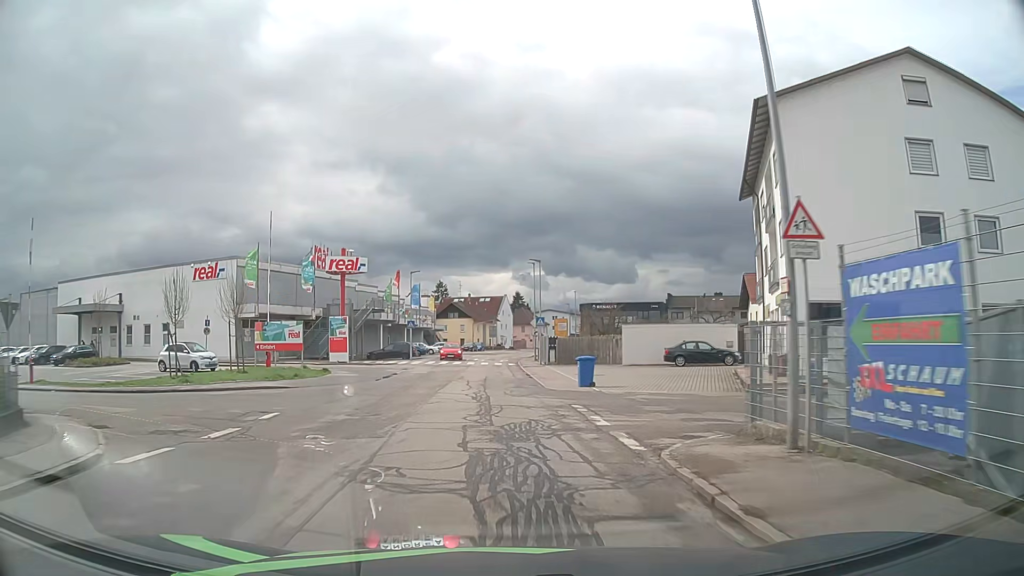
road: unclassified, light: Day
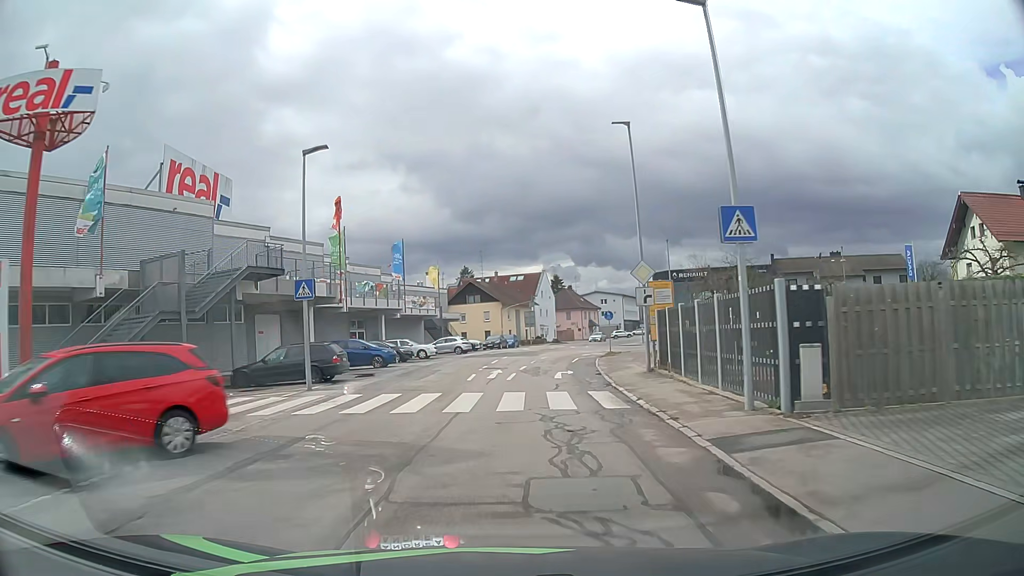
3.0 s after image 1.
(-0.7, +35.6) m; -3°
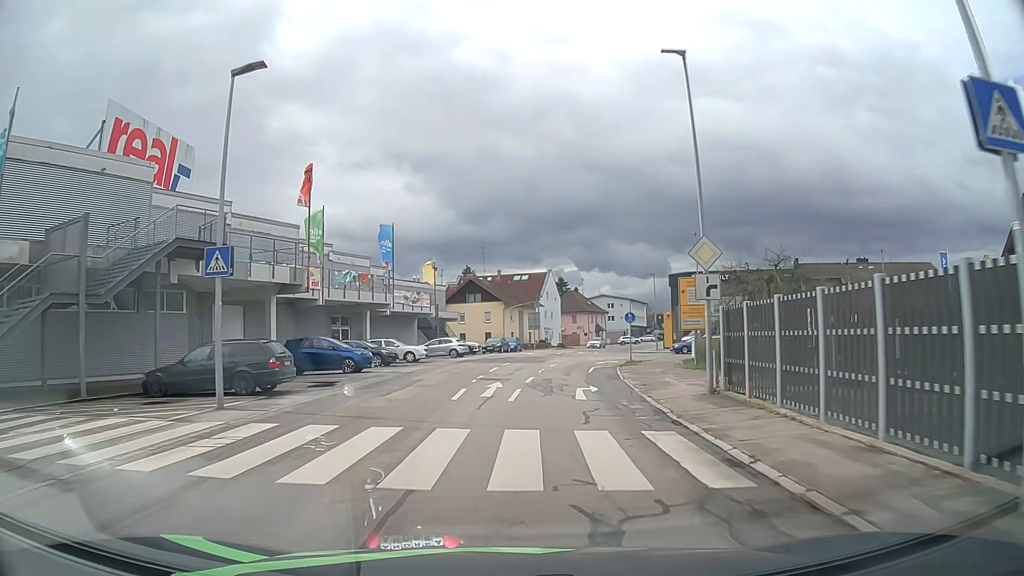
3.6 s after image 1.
(0.0, +6.5) m; 0°
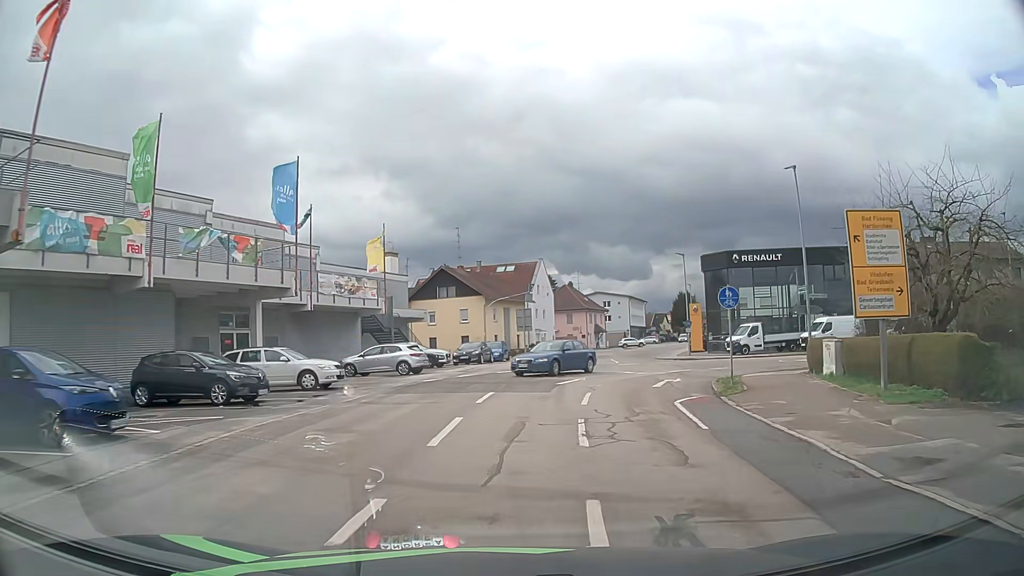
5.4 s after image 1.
(+0.1, +18.1) m; +2°
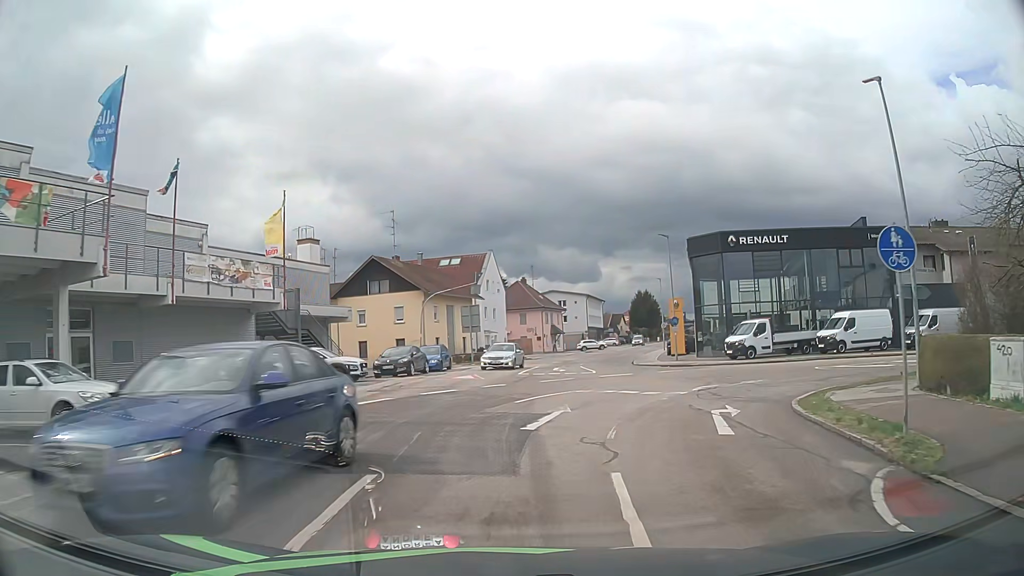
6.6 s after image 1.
(+0.3, +10.4) m; +5°
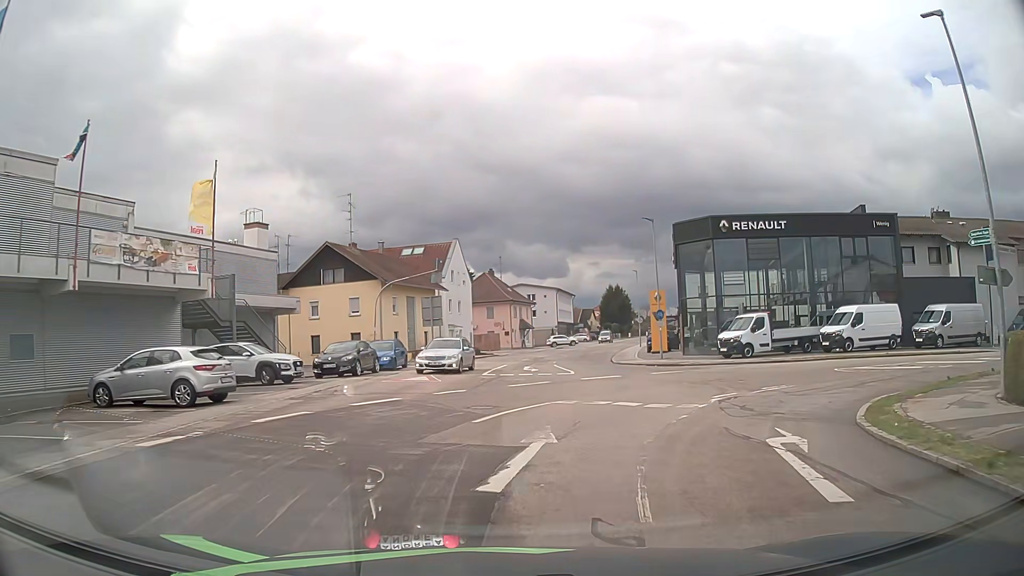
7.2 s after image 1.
(+0.1, +4.6) m; +2°
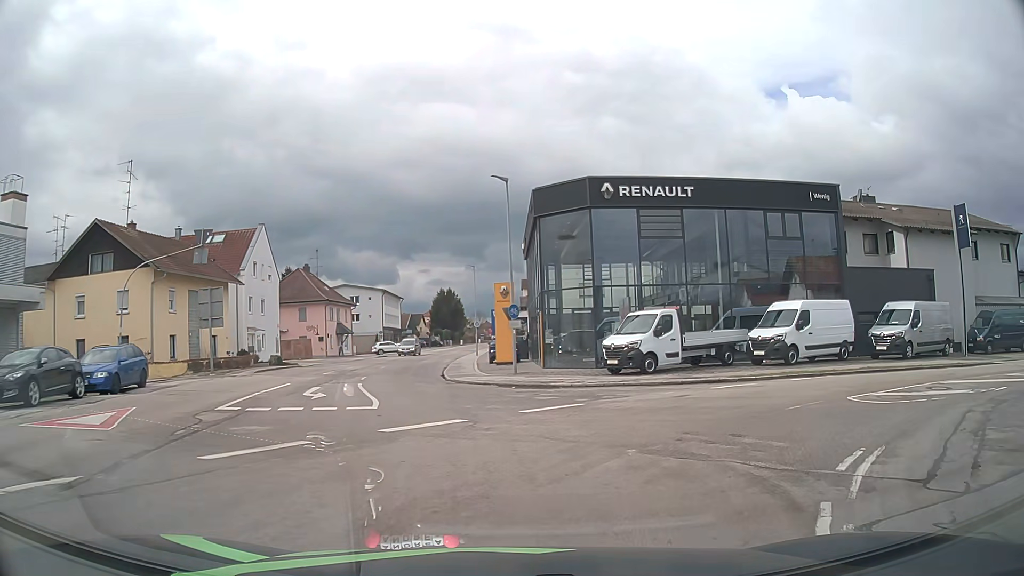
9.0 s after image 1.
(+1.3, +11.2) m; +15°
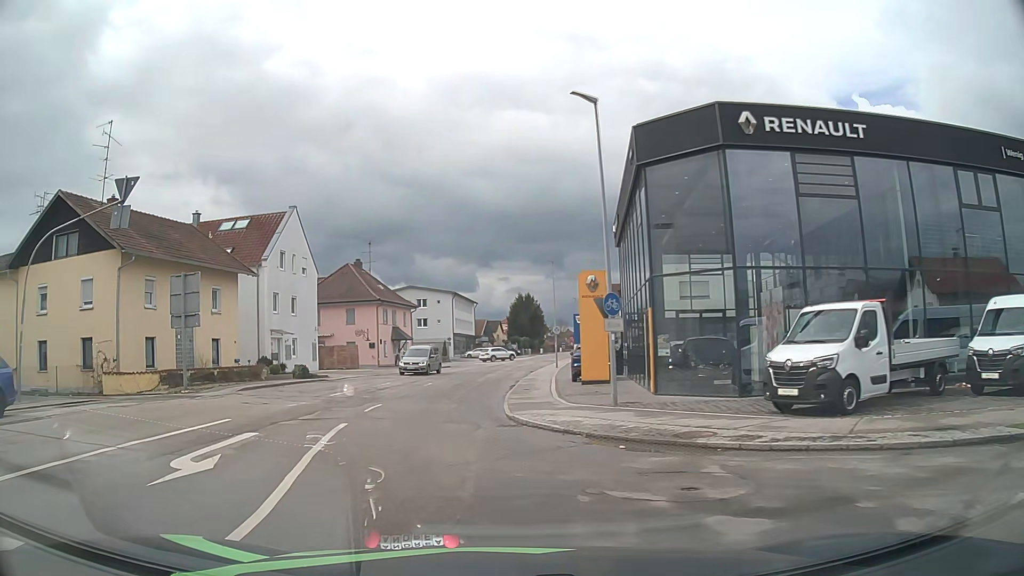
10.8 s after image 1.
(0.0, +10.6) m; -6°
(-1, +10) (-2, +20) (-2, +30) (-1, +40) (0, +50) (+1, +60) (+2, +70) (+3, +80) (+5, +89) (+6, +99) m
